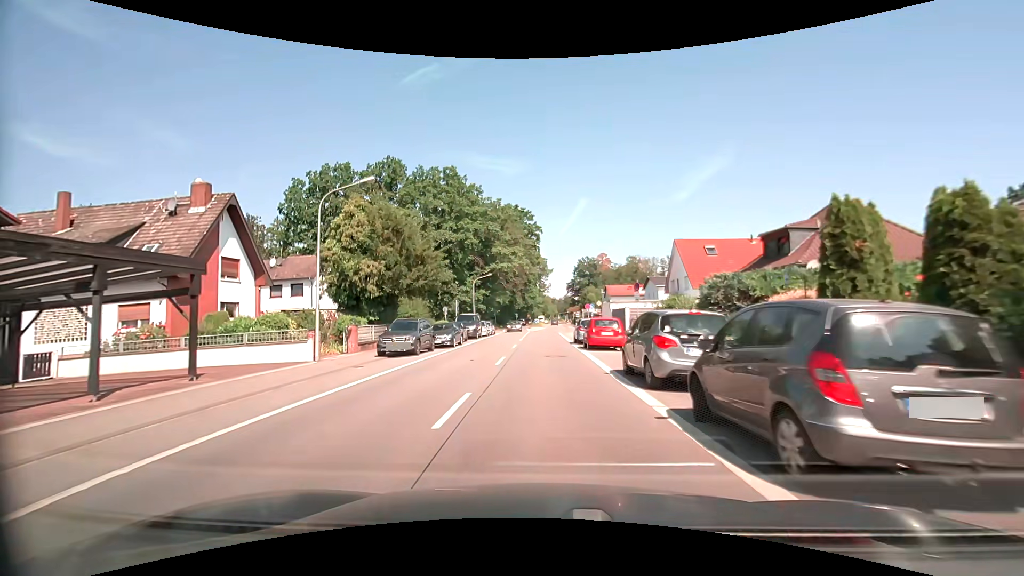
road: primary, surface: asphalt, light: Day
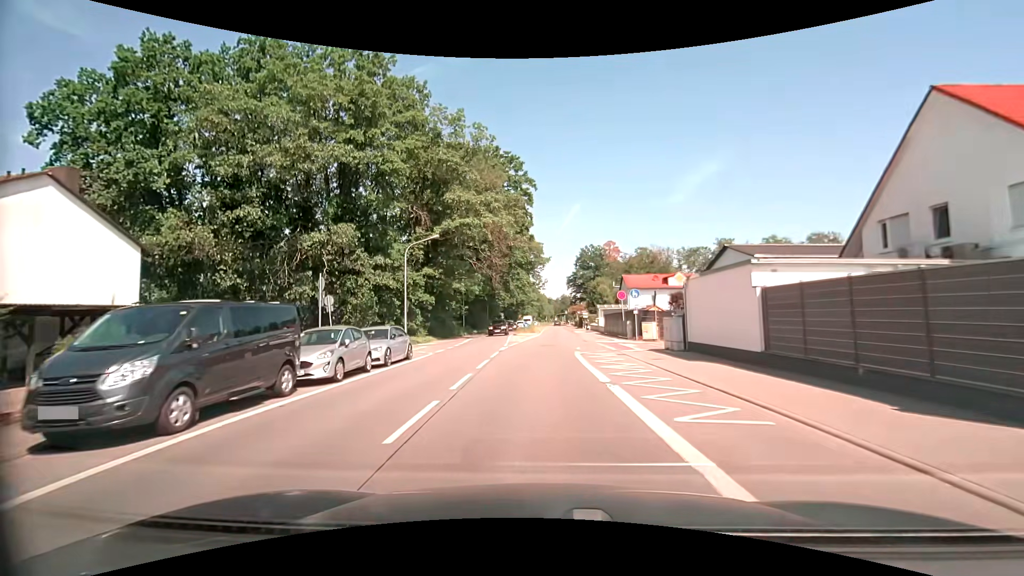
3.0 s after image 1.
(+0.2, +32.2) m; +1°
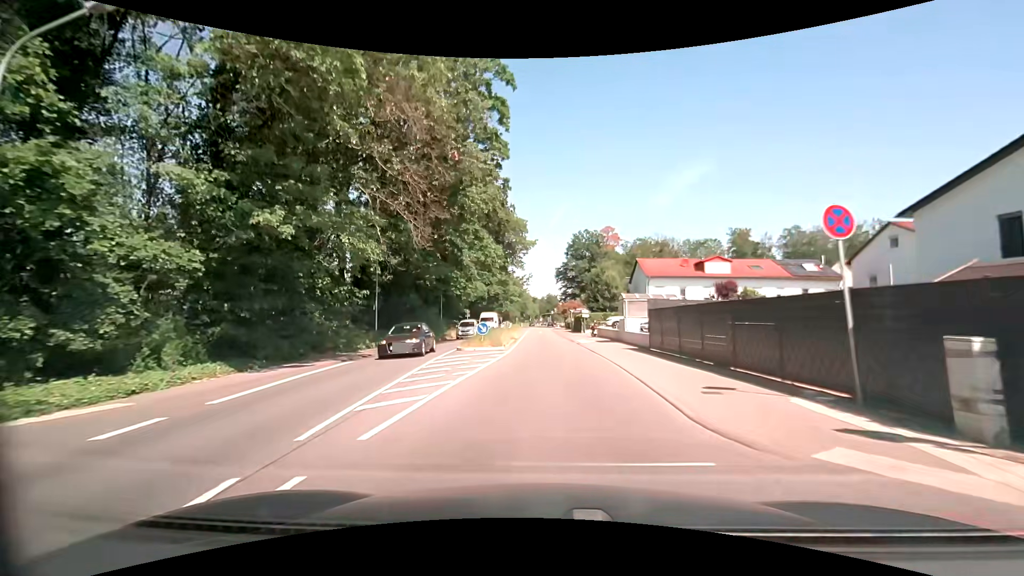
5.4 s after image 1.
(+0.3, +27.0) m; +2°
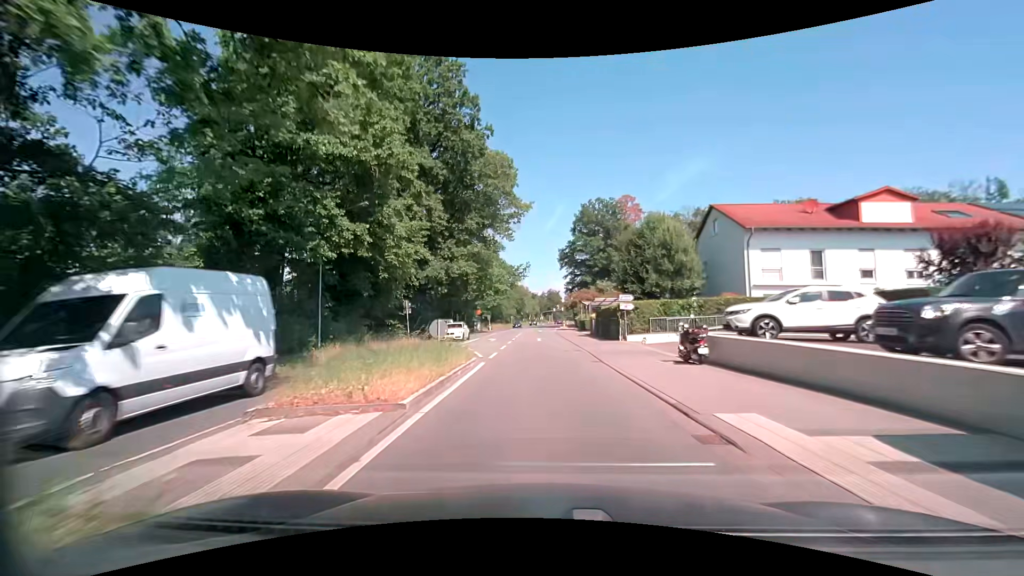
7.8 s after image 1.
(+0.1, +29.7) m; 0°
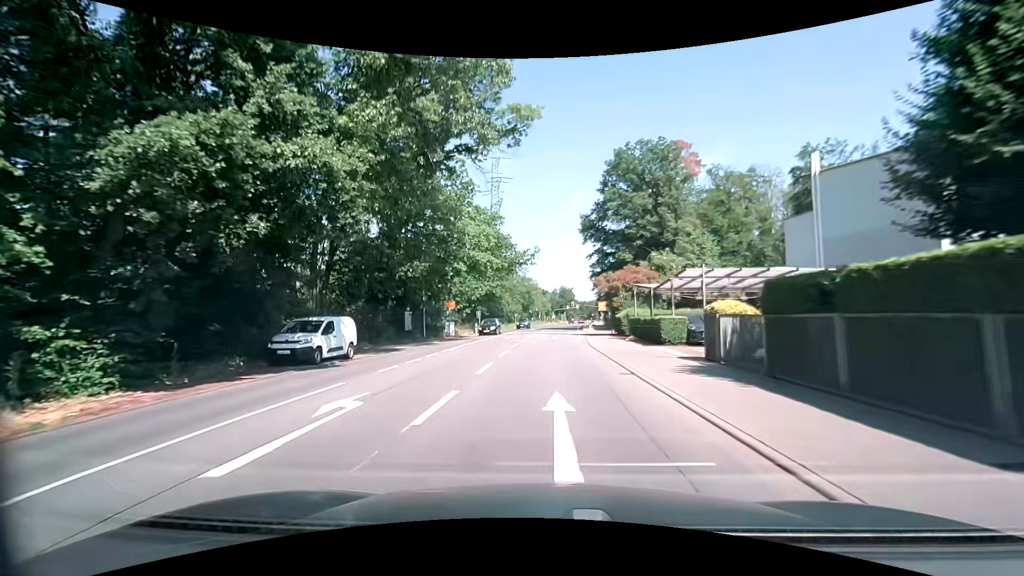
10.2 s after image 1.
(-0.7, +29.6) m; -2°
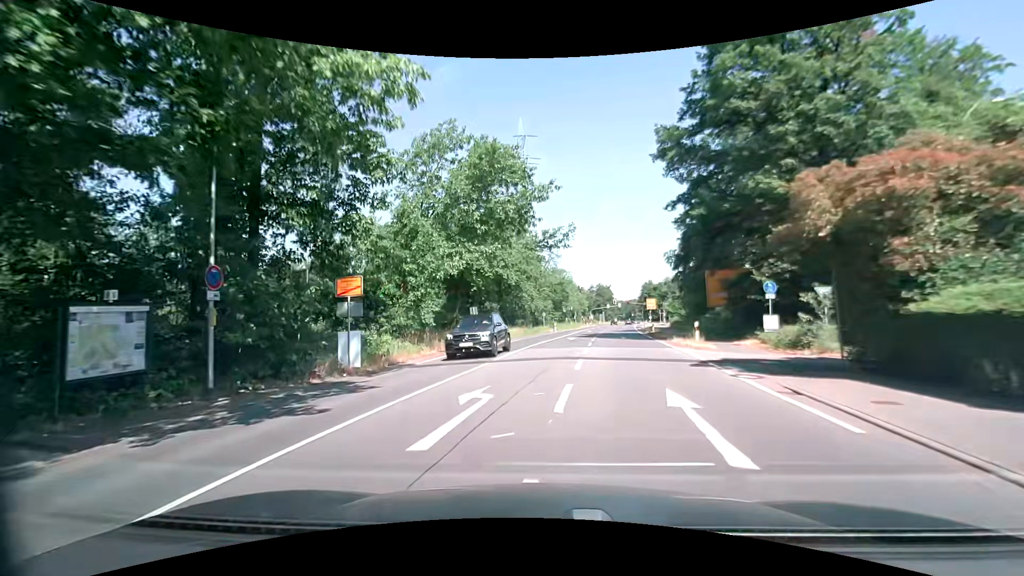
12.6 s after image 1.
(-0.8, +28.9) m; -4°
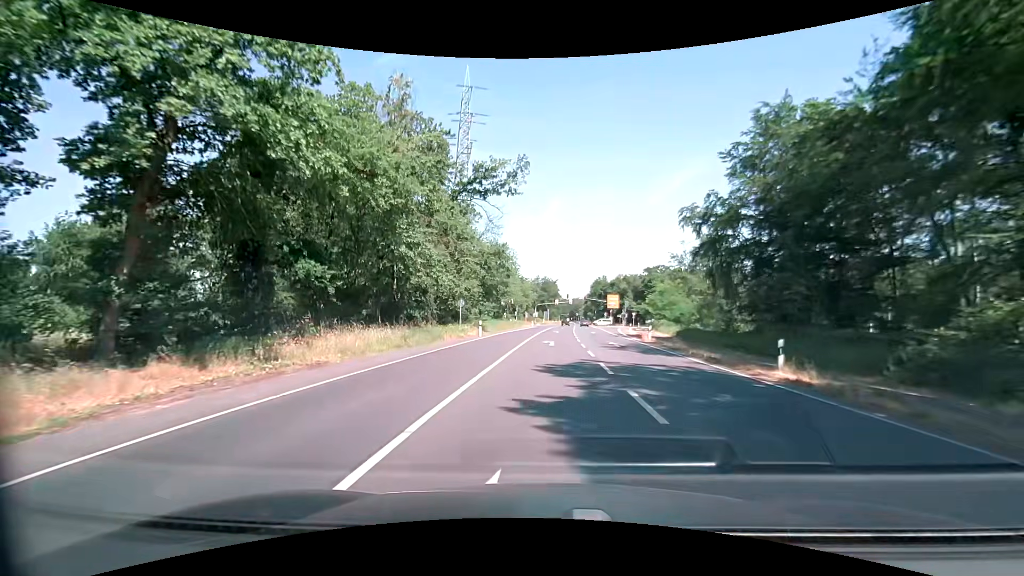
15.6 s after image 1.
(+1.5, +35.8) m; +6°
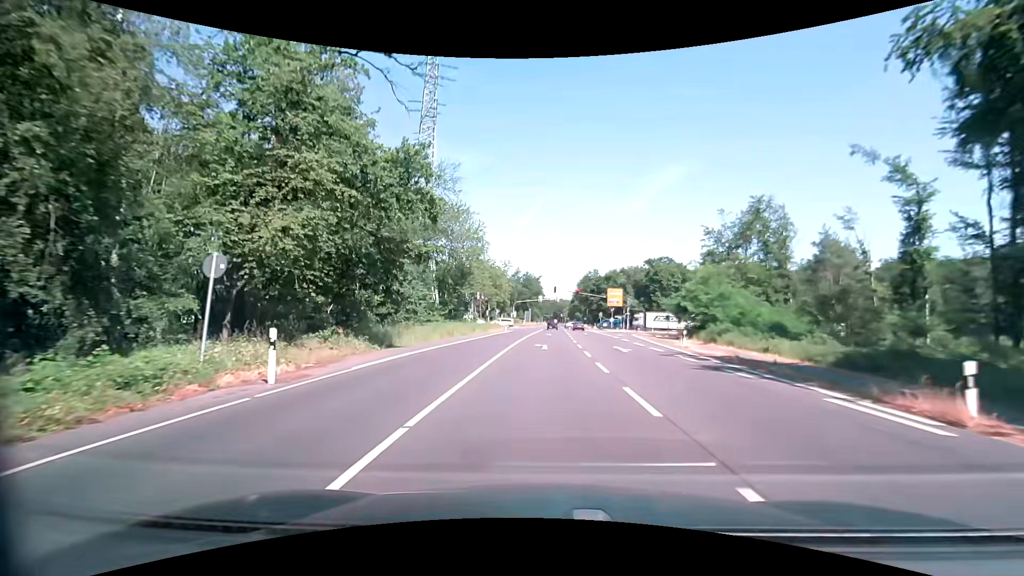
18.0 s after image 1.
(+0.5, +29.8) m; +2°
